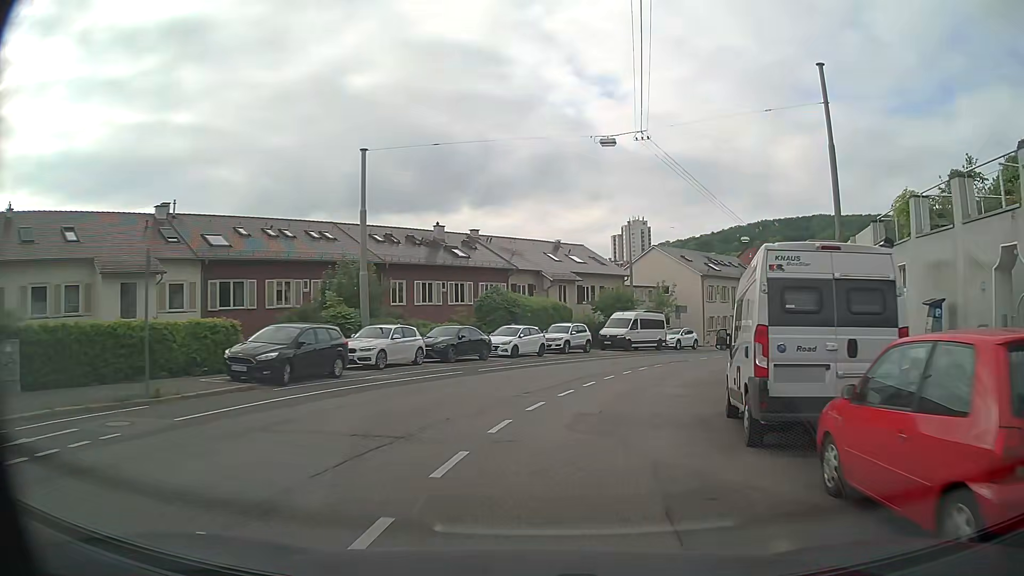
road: secondary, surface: asphalt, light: Day
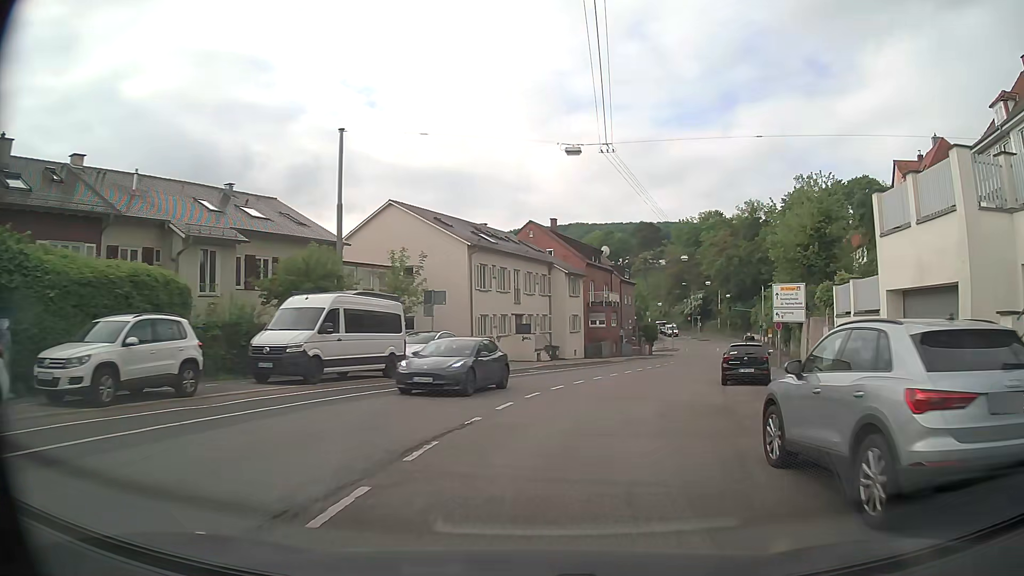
(+4.6, +24.6) m; +21°
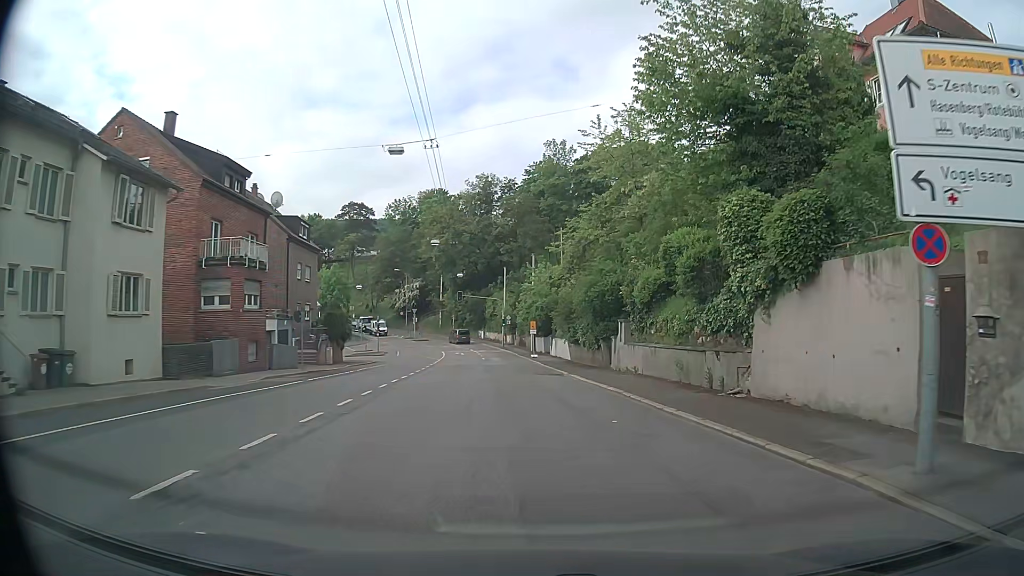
(+6.7, +30.4) m; +25°
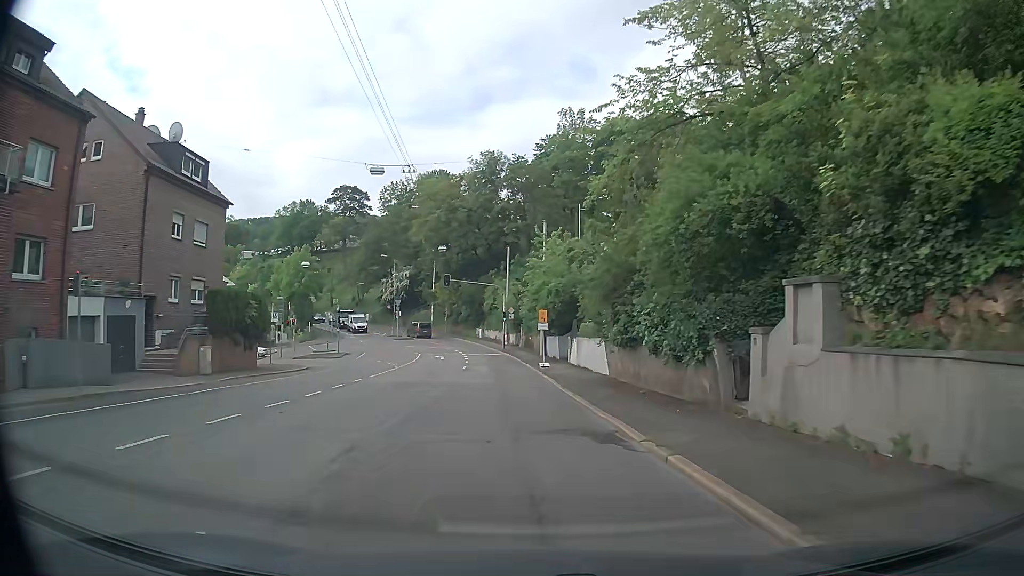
(0.0, +18.8) m; -2°
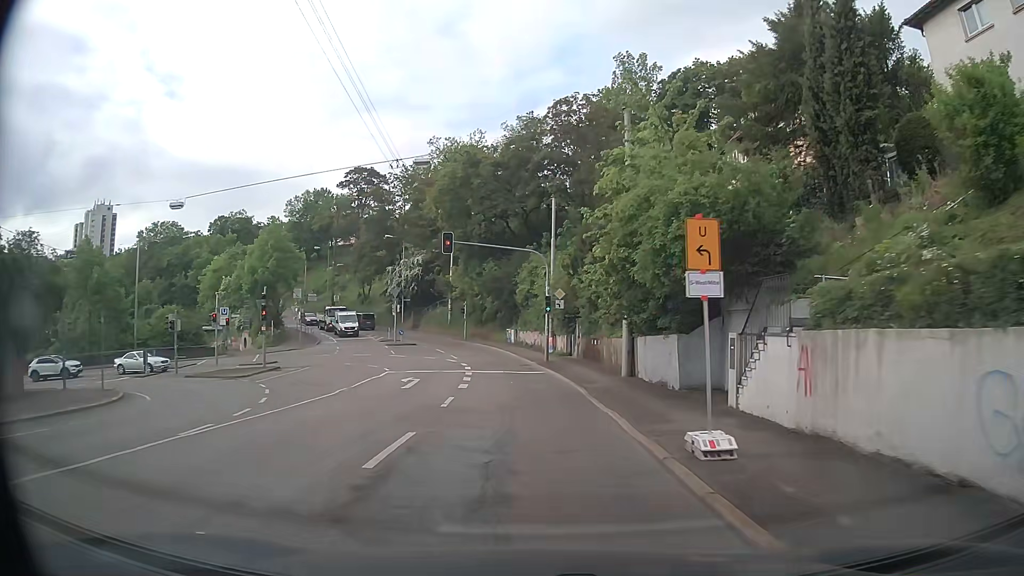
(-0.7, +24.7) m; -3°
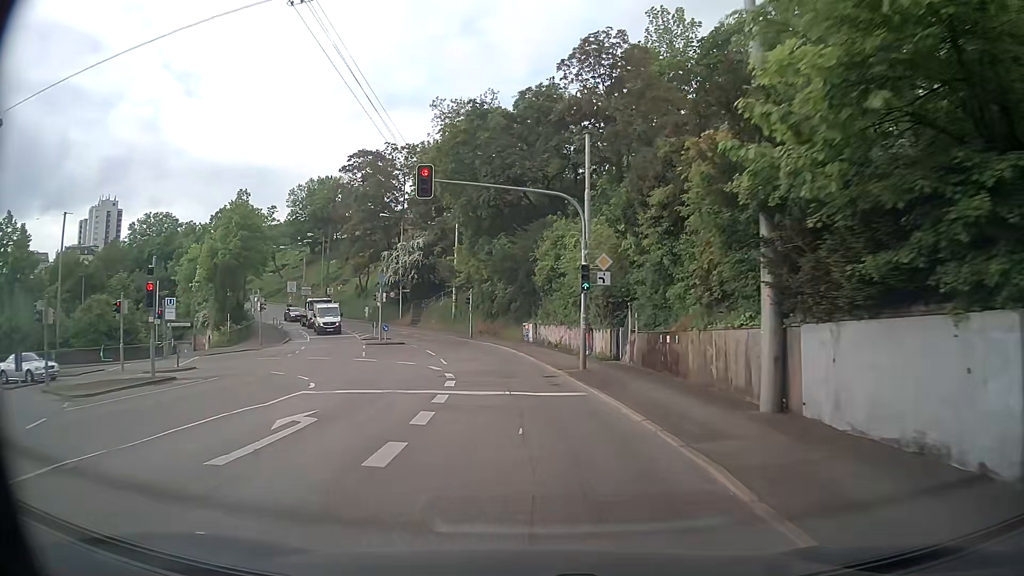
(-0.2, +12.7) m; -2°
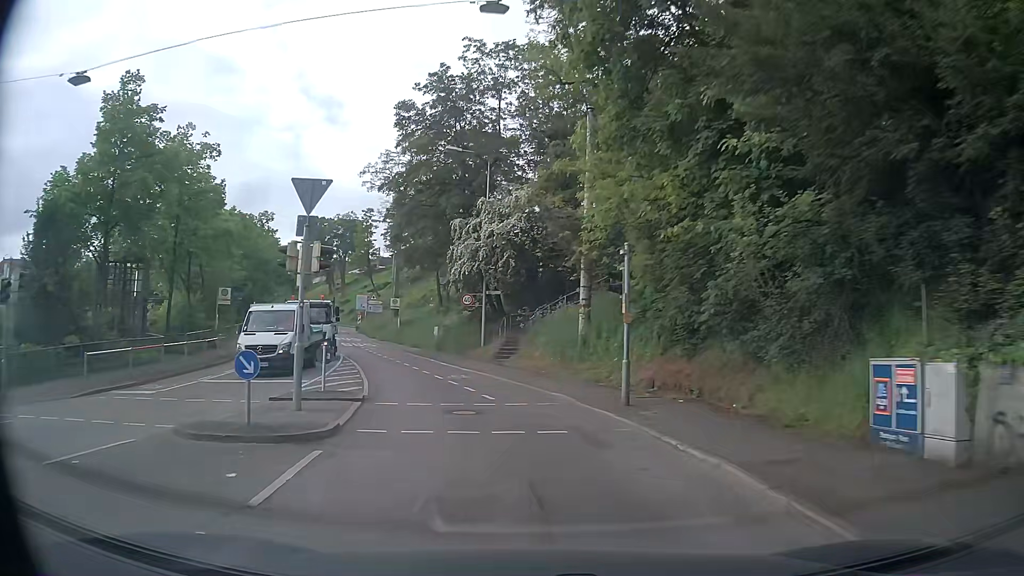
(-2.6, +32.6) m; -12°
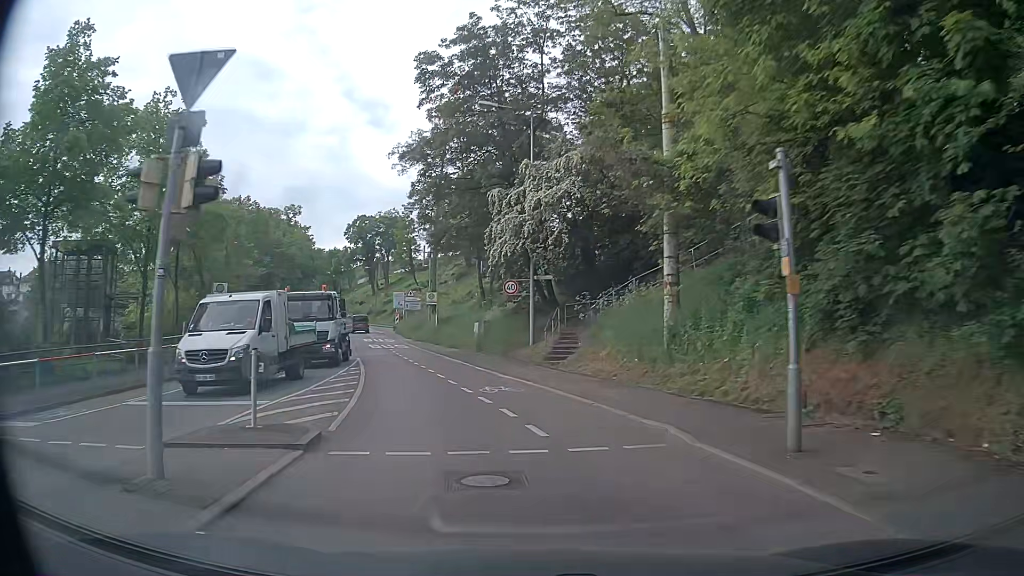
(-0.3, +6.7) m; -4°
(-1, +10) (-3, +20) (-6, +29) (-9, +39) (-12, +48) (-15, +58) (-17, +68) (-20, +77) (-23, +87) (-26, +96) m
